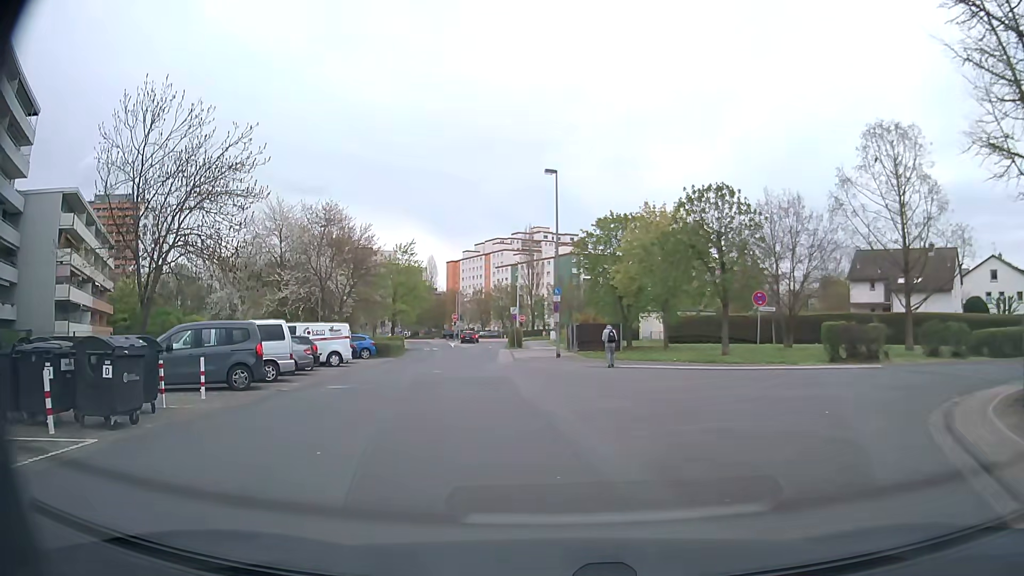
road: residential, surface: asphalt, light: Day
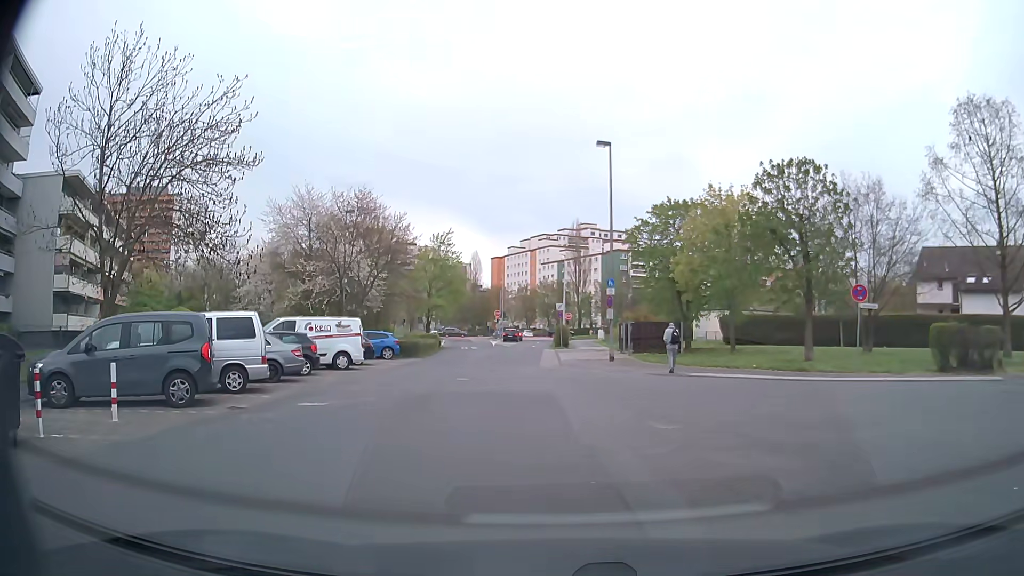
(-0.3, +5.2) m; -5°
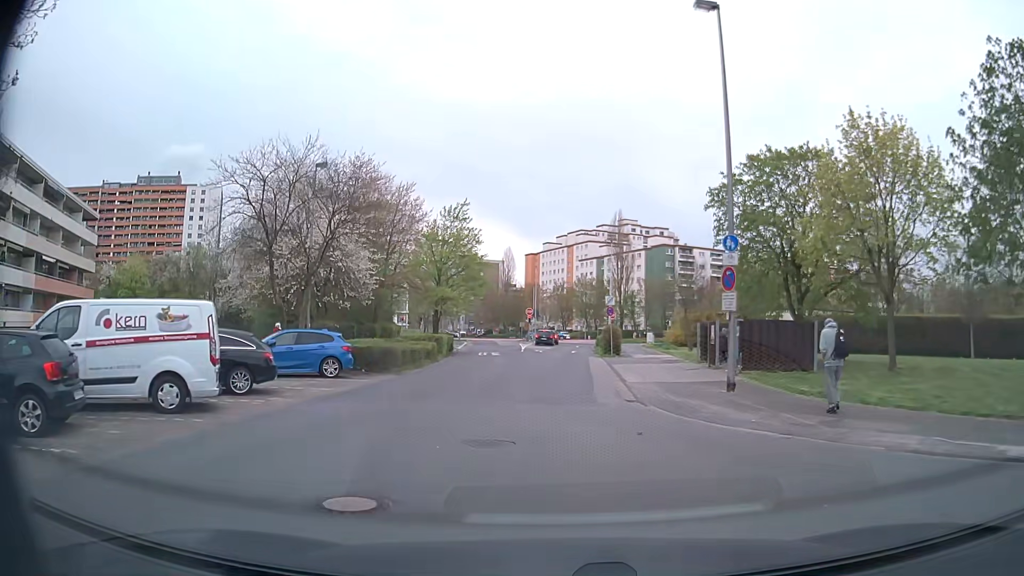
(-0.7, +14.9) m; -3°
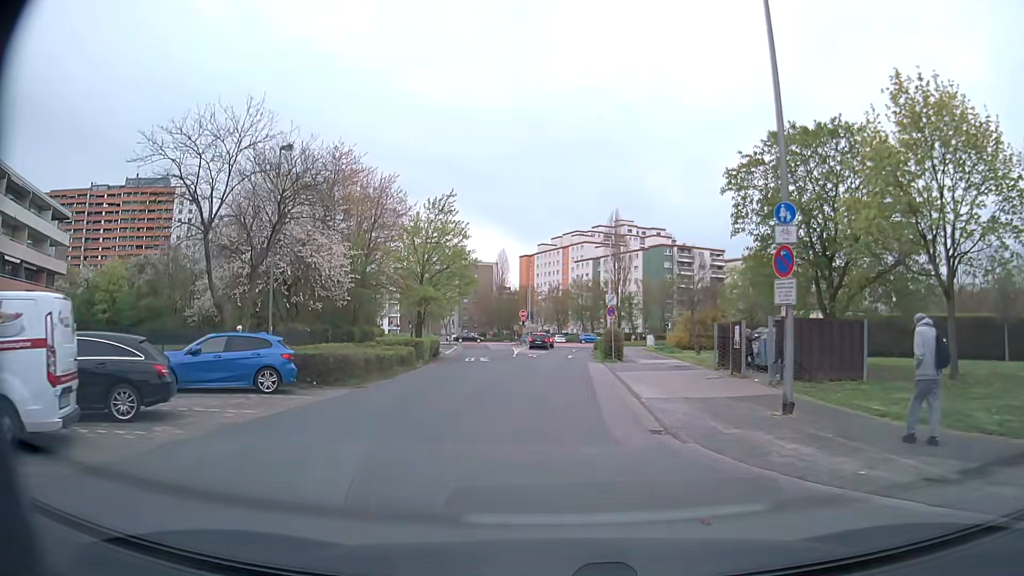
(0.0, +4.5) m; +1°
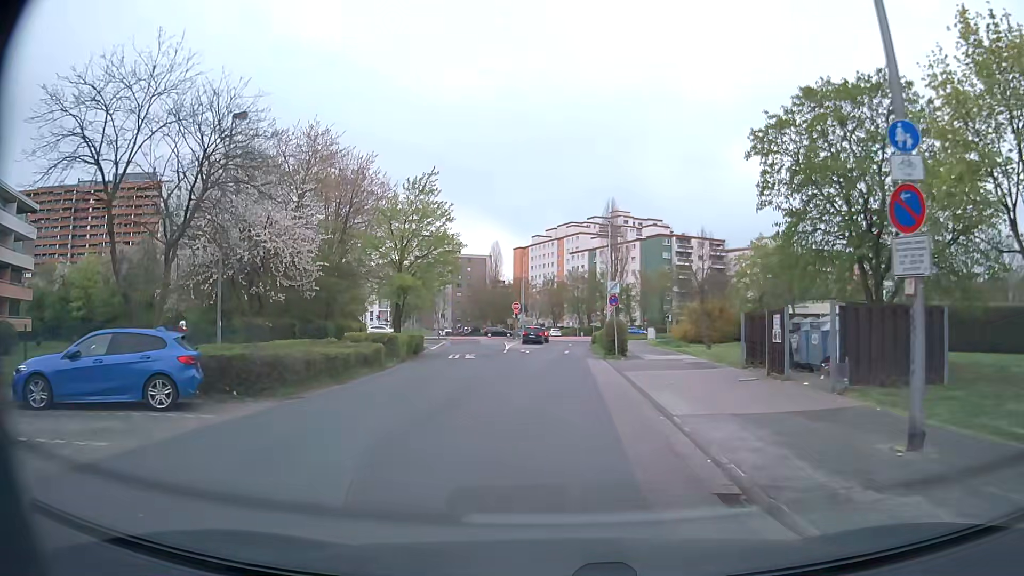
(0.0, +4.7) m; +1°
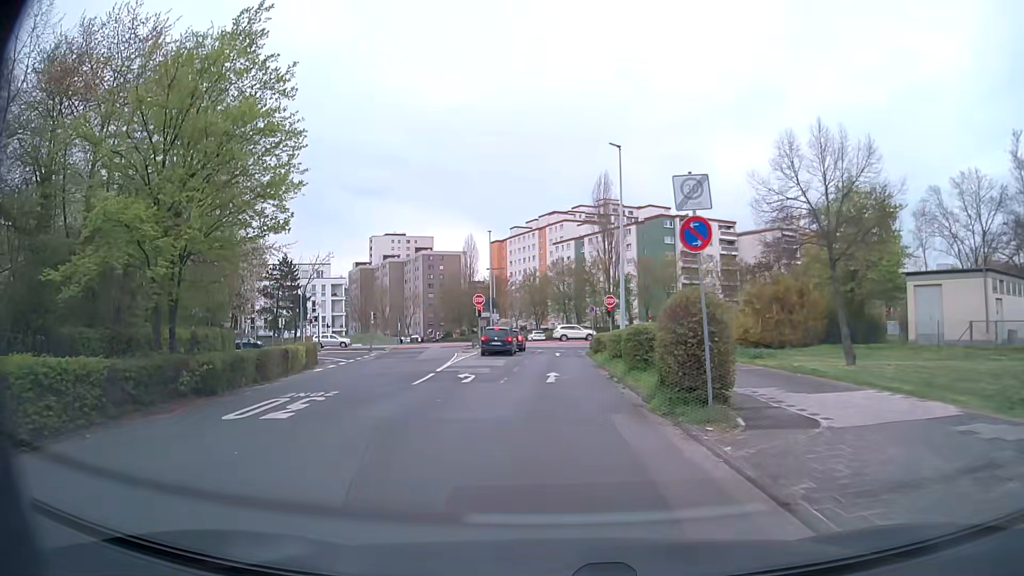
(+0.2, +23.1) m; +1°
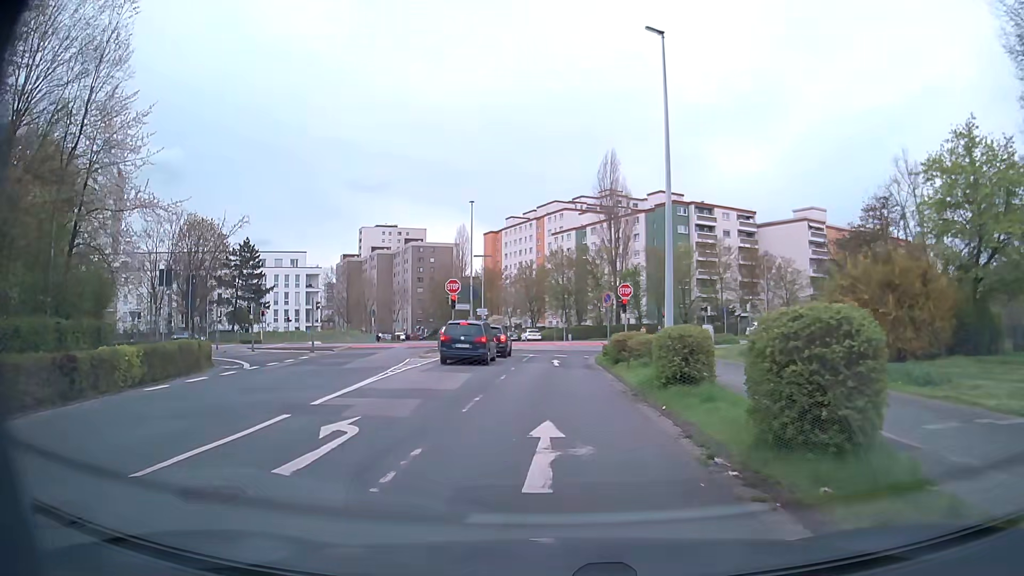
(0.0, +13.2) m; 0°
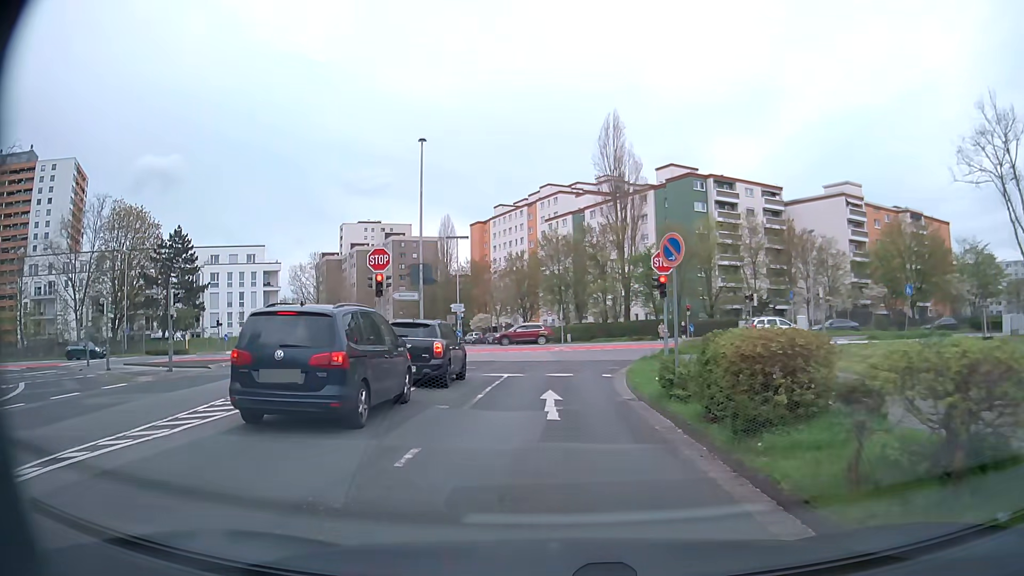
(+0.2, +16.7) m; +1°
(0, +10) (0, +20) (+2, +30) (+4, +40) (+11, +46) (+21, +47) (+31, +49) (+41, +50) (+51, +52) (+60, +53) m
